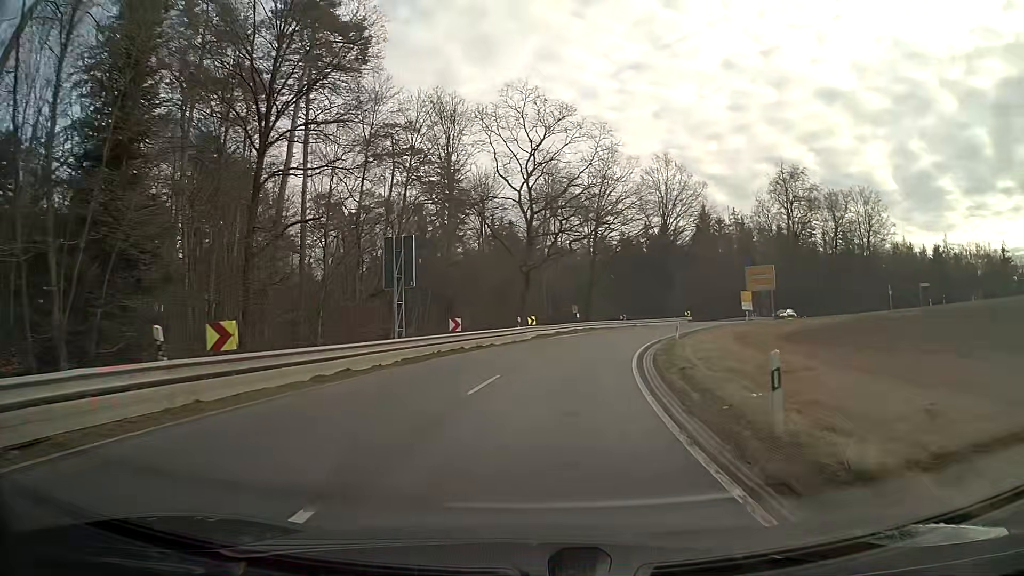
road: secondary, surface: asphalt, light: Day
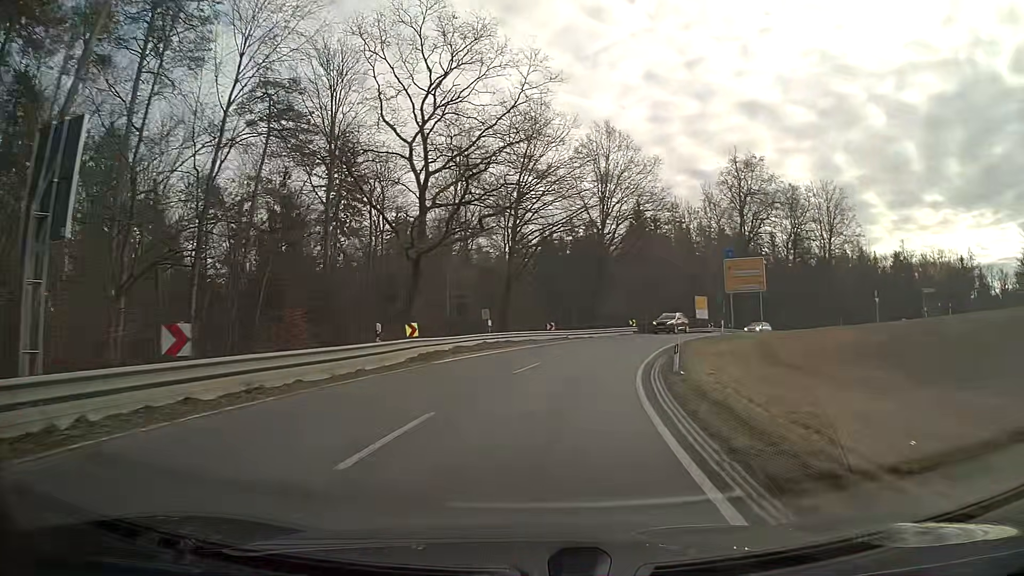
(+1.1, +16.8) m; +8°
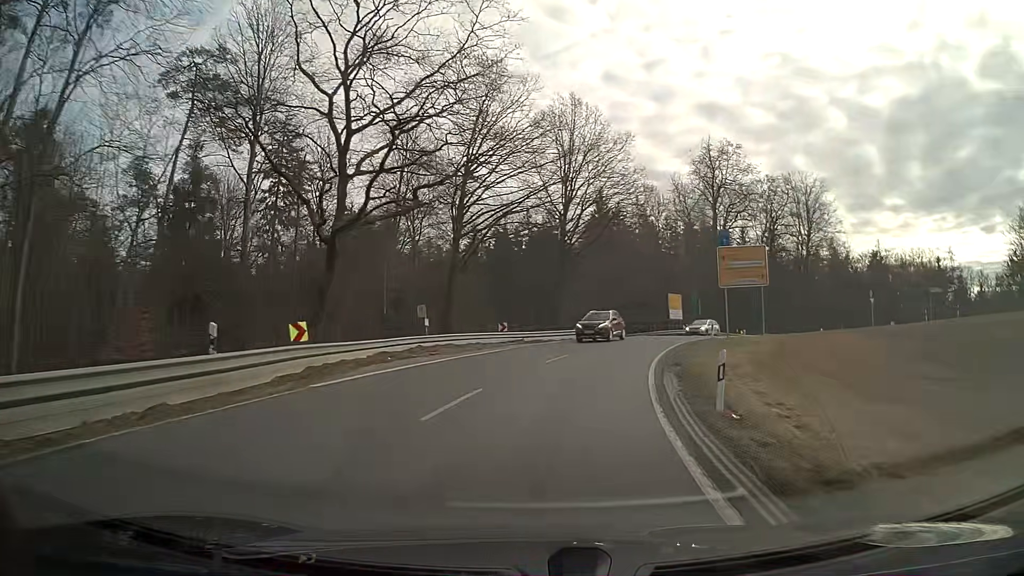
(+0.3, +8.3) m; +4°
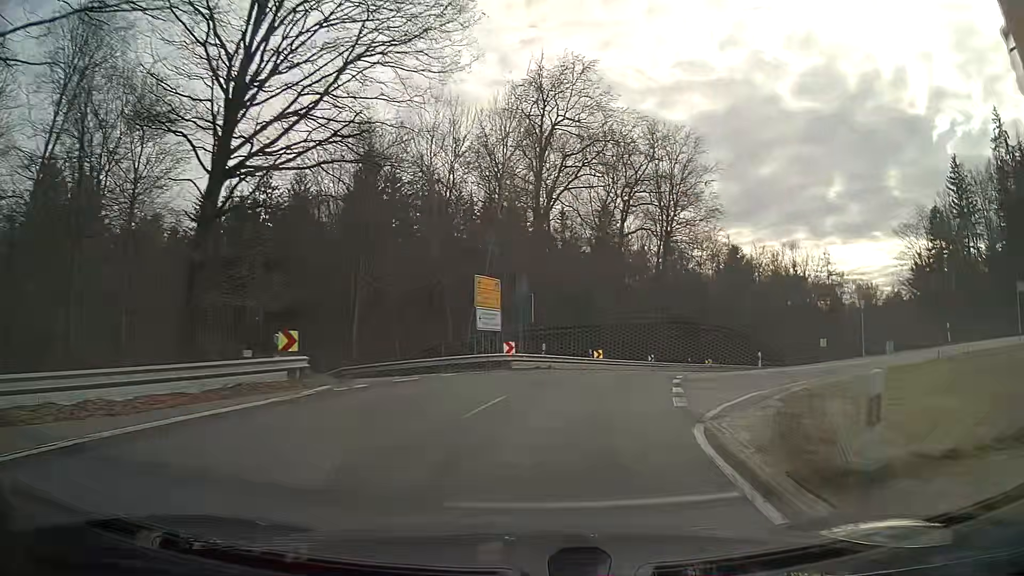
(+5.0, +32.0) m; +19°
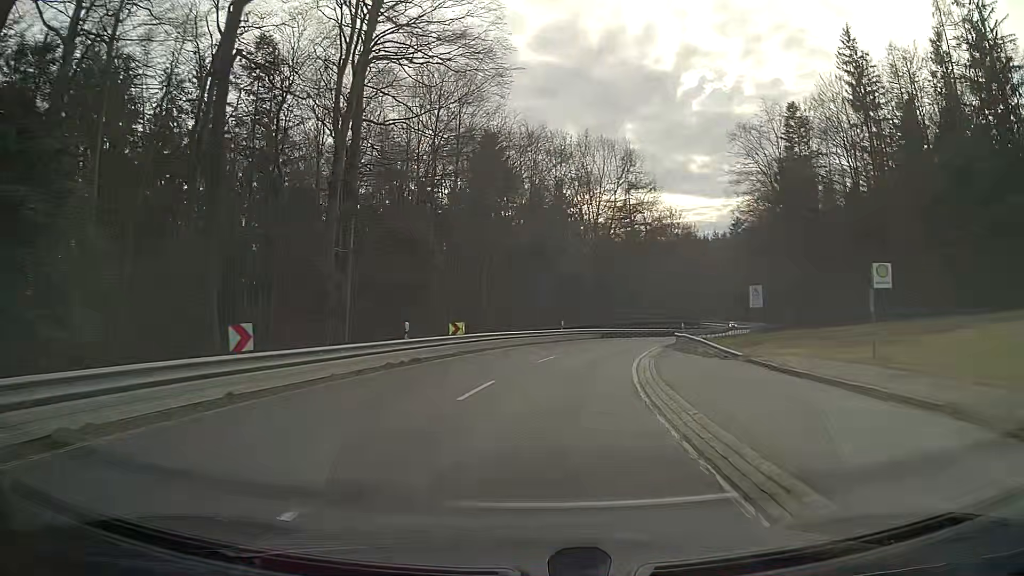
(+8.7, +40.5) m; +21°
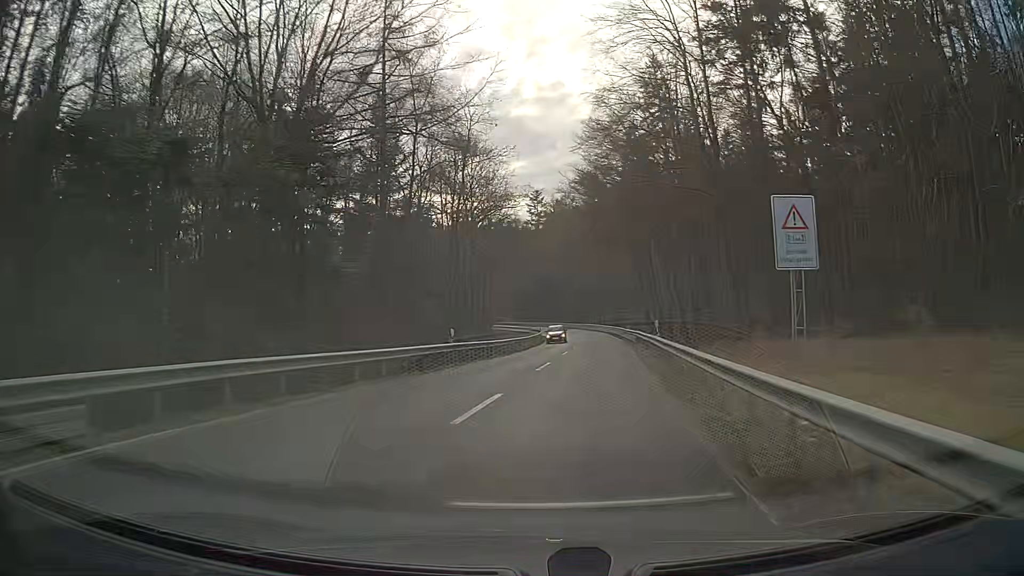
(+8.2, +45.3) m; +20°
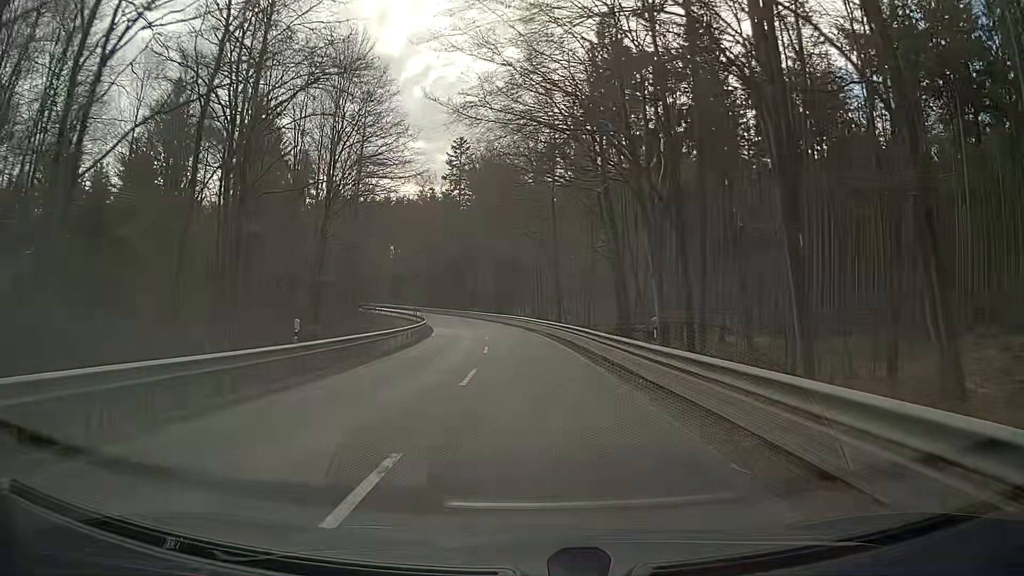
(+2.6, +38.8) m; +4°
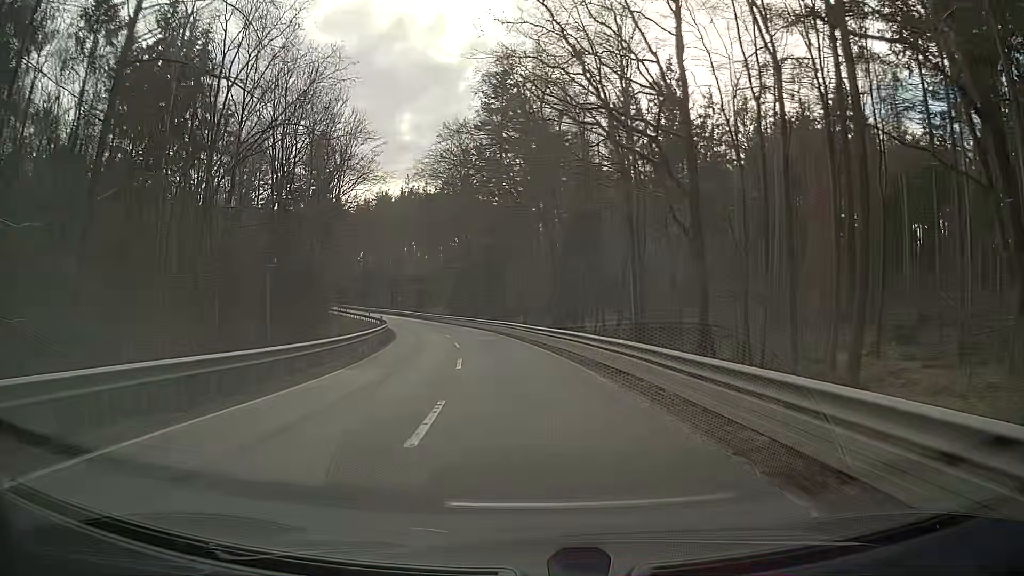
(-1.1, +39.0) m; -5°
(0, +10) (-1, +20) (-2, +30) (-3, +40) (-6, +50) (-8, +59) (-11, +69) (-14, +78) (-18, +88) (-22, +97) m
